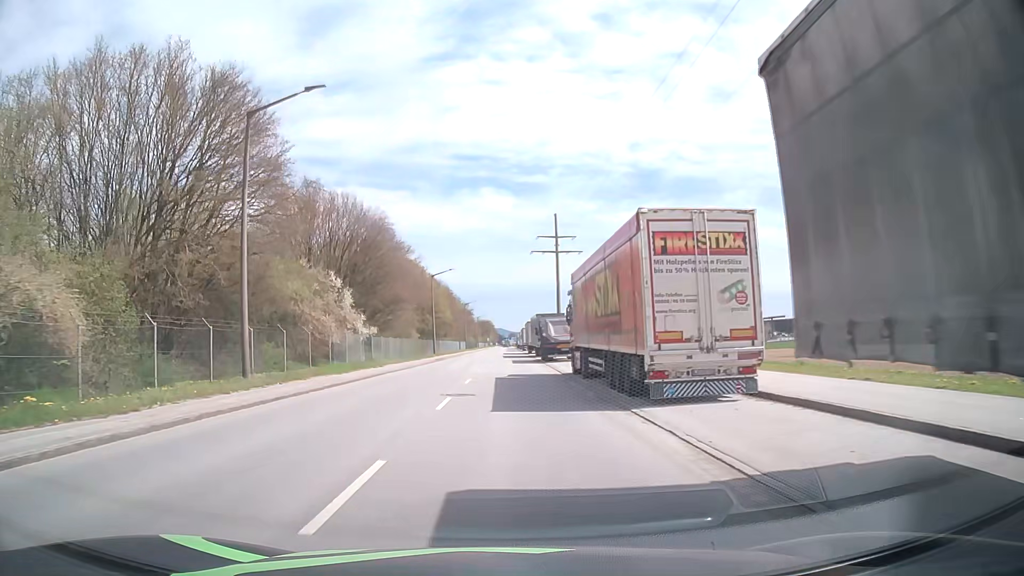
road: tertiary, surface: asphalt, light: Day
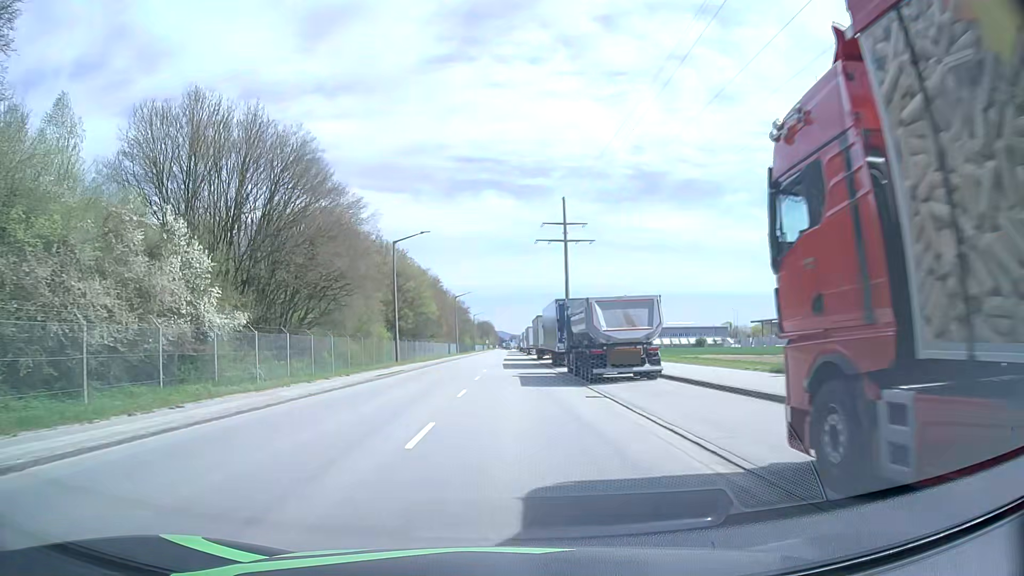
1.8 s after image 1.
(-0.1, +23.0) m; 0°
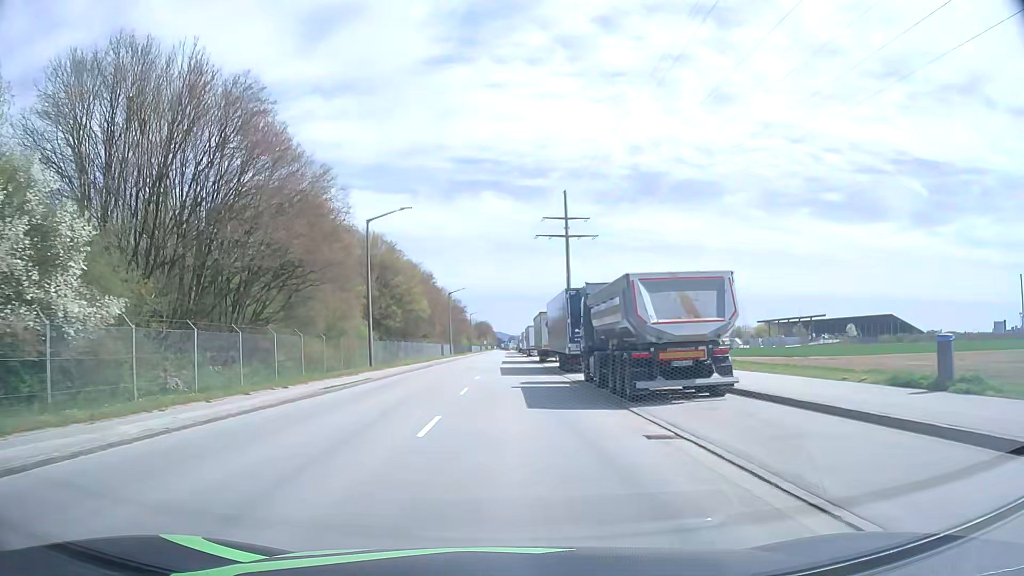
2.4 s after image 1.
(0.0, +7.8) m; 0°
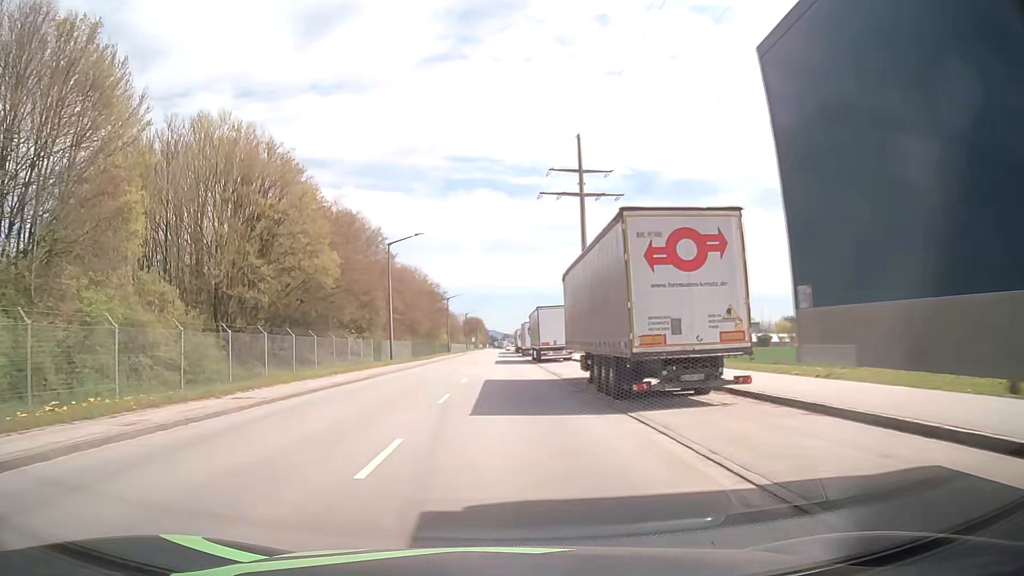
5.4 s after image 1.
(+0.4, +39.5) m; +1°
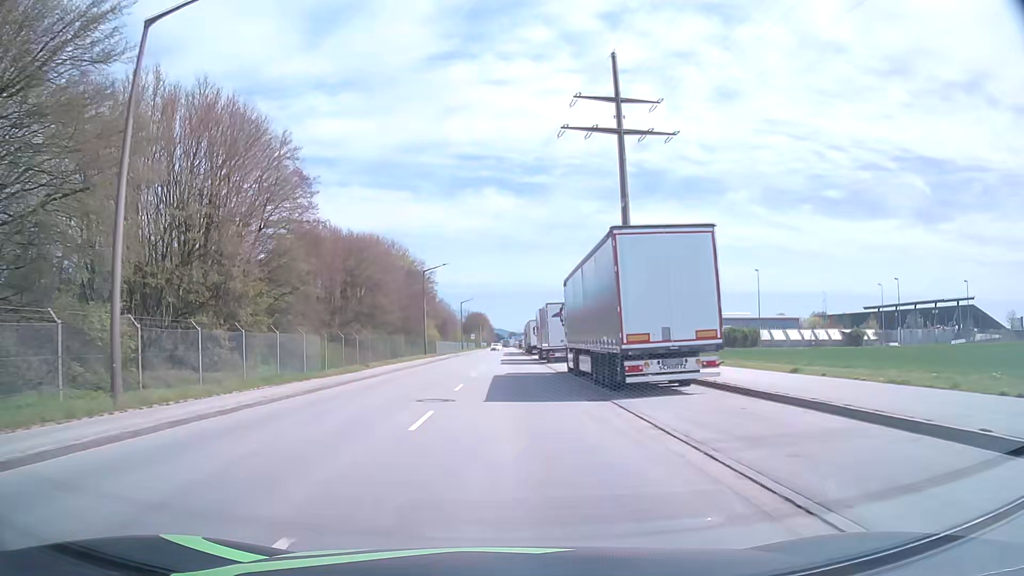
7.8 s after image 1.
(0.0, +32.3) m; 0°
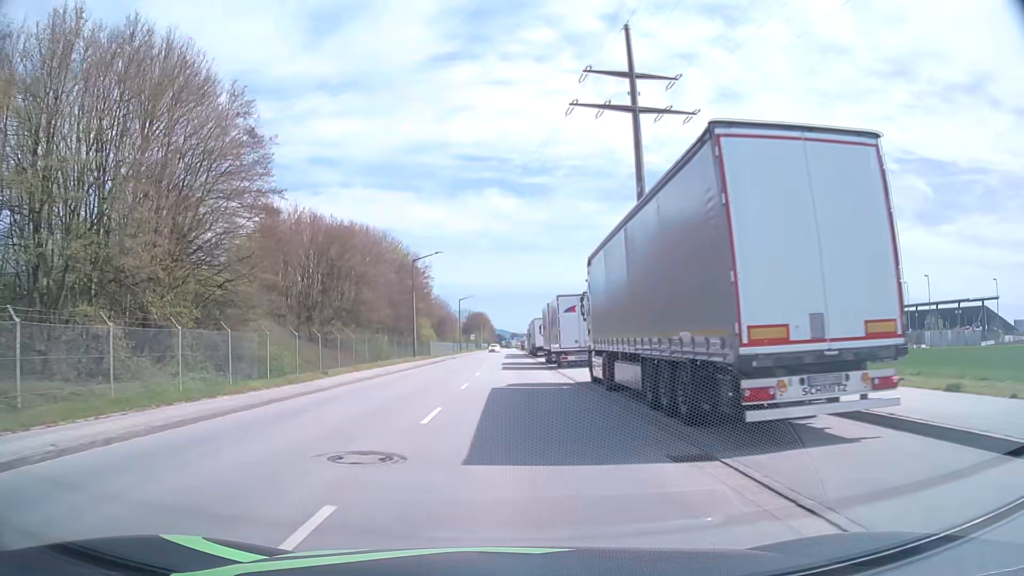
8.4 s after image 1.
(0.0, +8.0) m; 0°
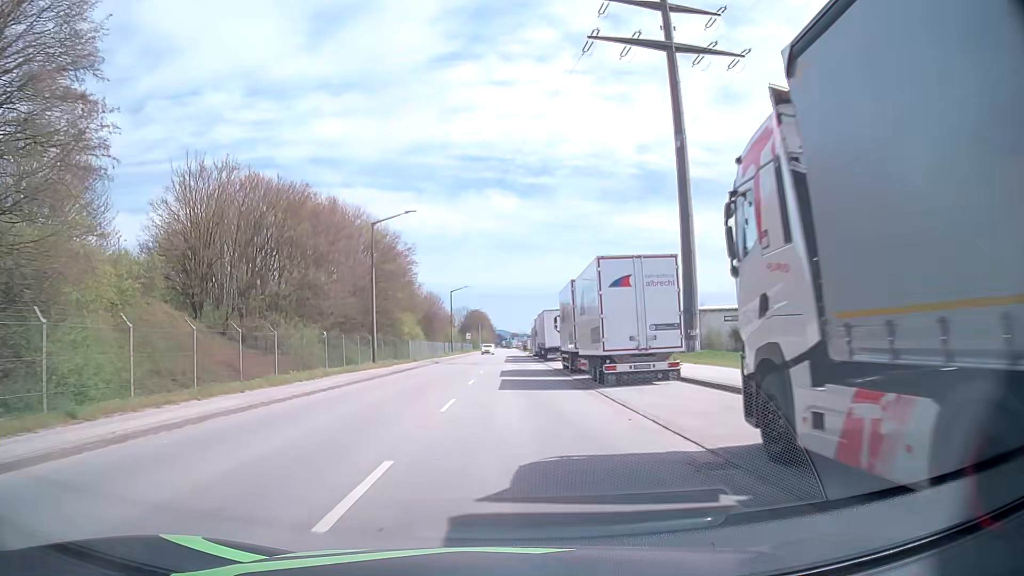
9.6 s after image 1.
(0.0, +15.8) m; +1°
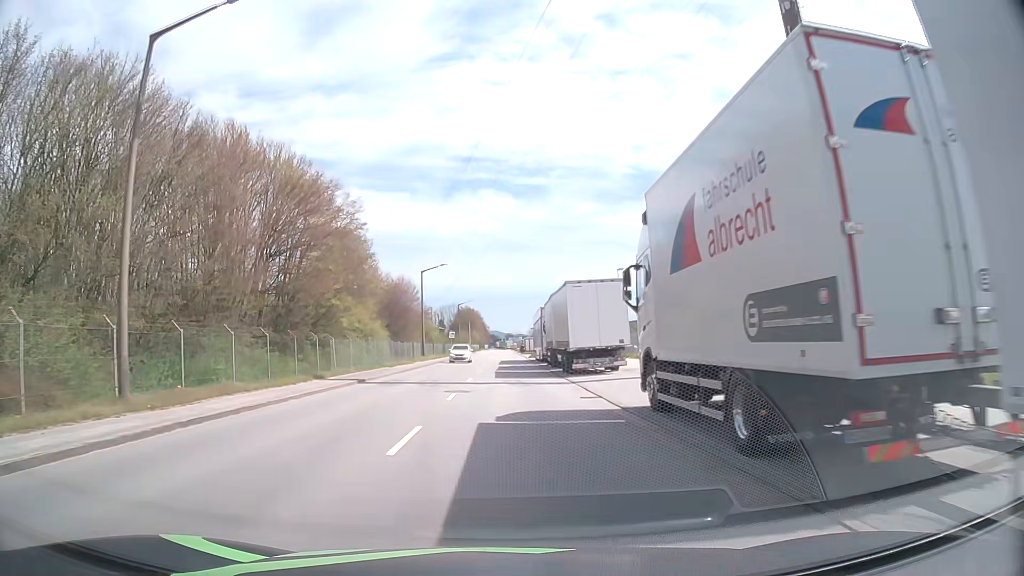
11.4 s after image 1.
(-0.1, +23.6) m; 0°
